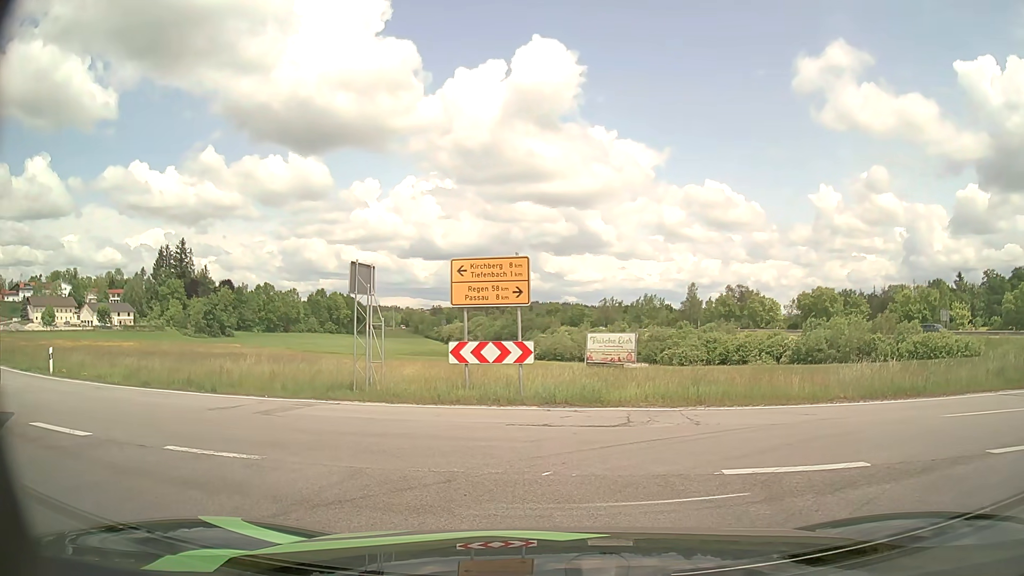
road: tertiary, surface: asphalt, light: Day
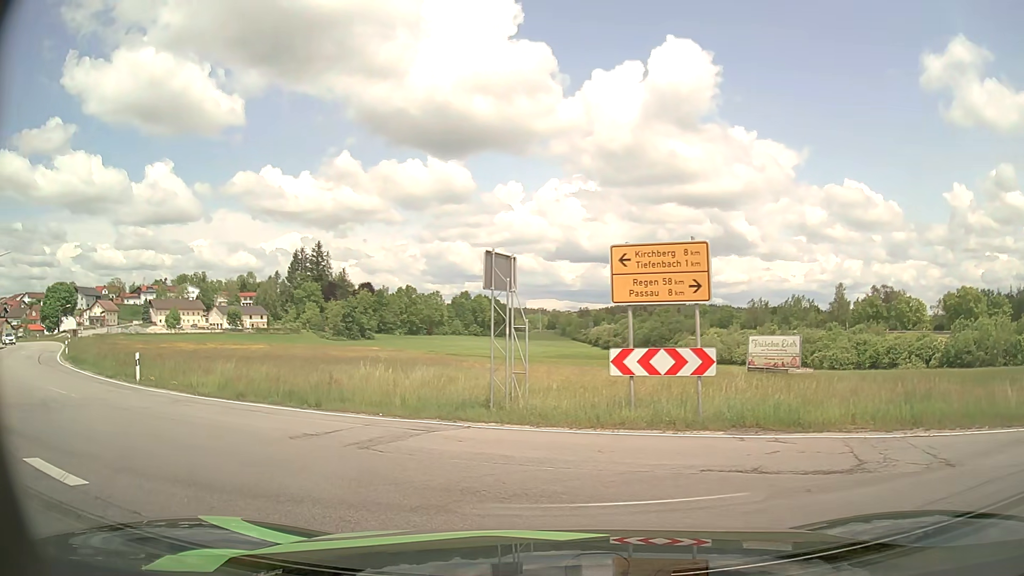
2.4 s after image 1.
(-0.3, +3.4) m; -13°
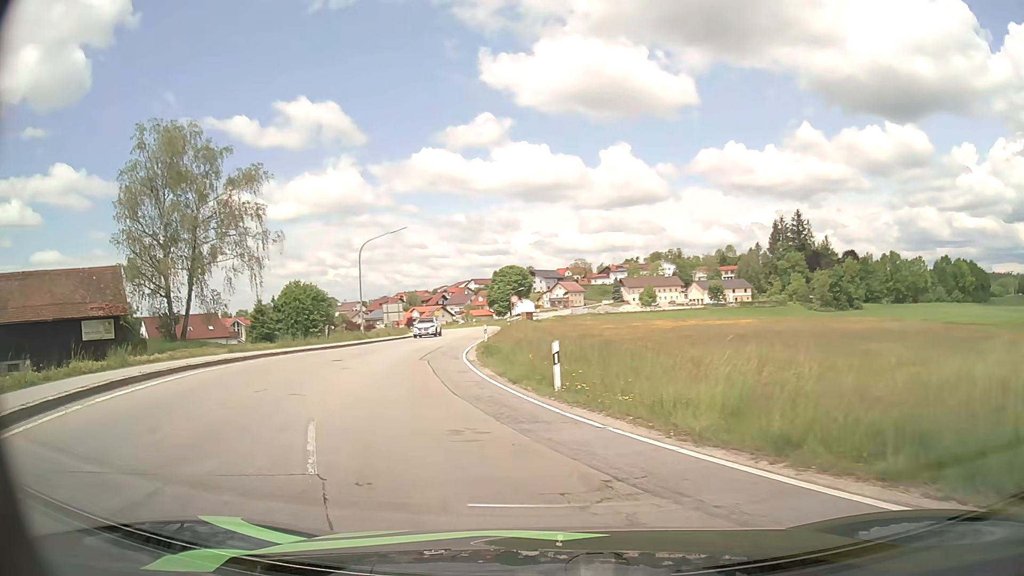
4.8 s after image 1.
(-4.3, +10.3) m; -41°
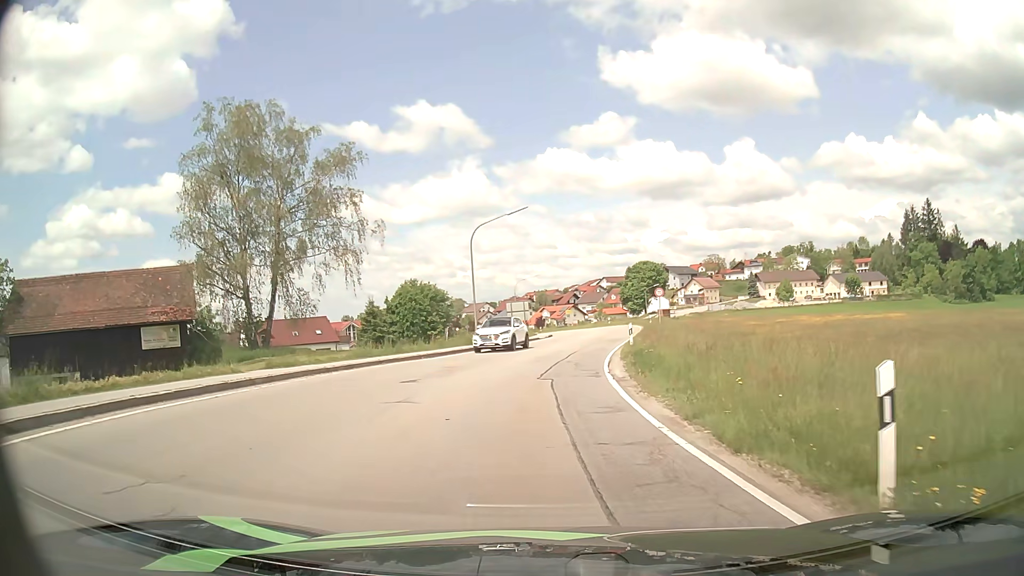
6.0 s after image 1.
(-1.1, +8.8) m; -12°
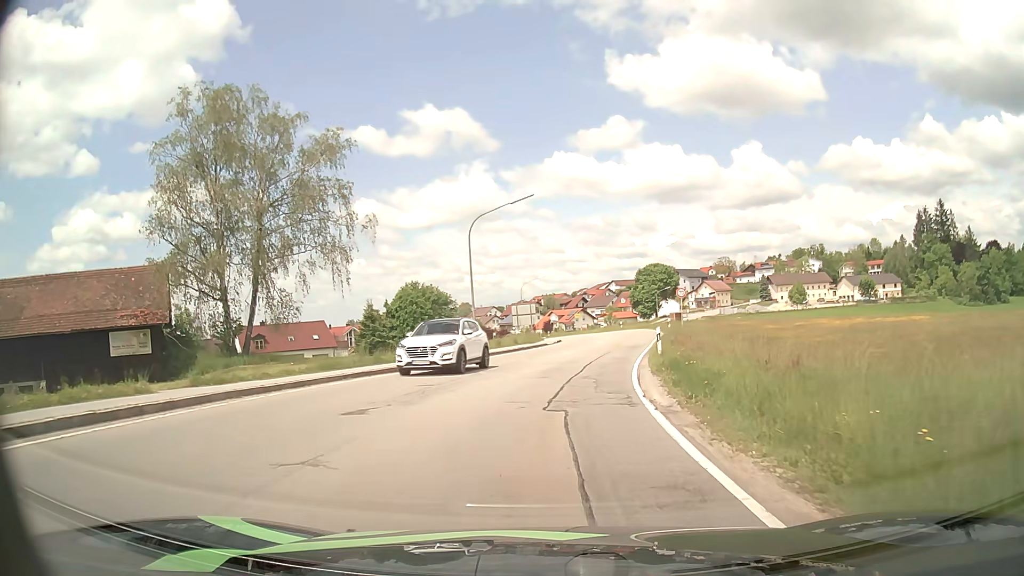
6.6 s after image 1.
(-0.1, +5.1) m; -1°
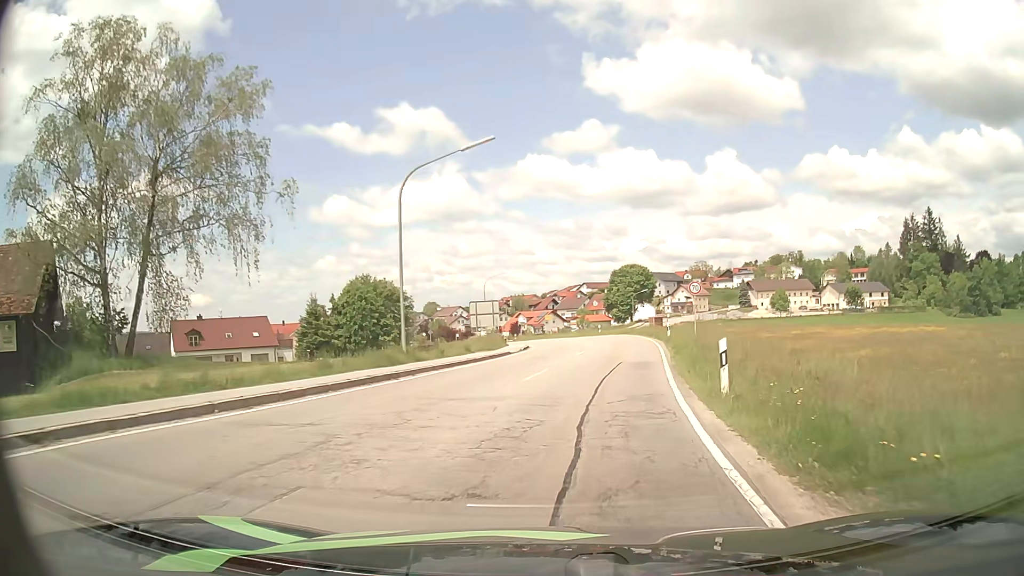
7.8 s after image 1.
(+0.1, +11.5) m; +2°
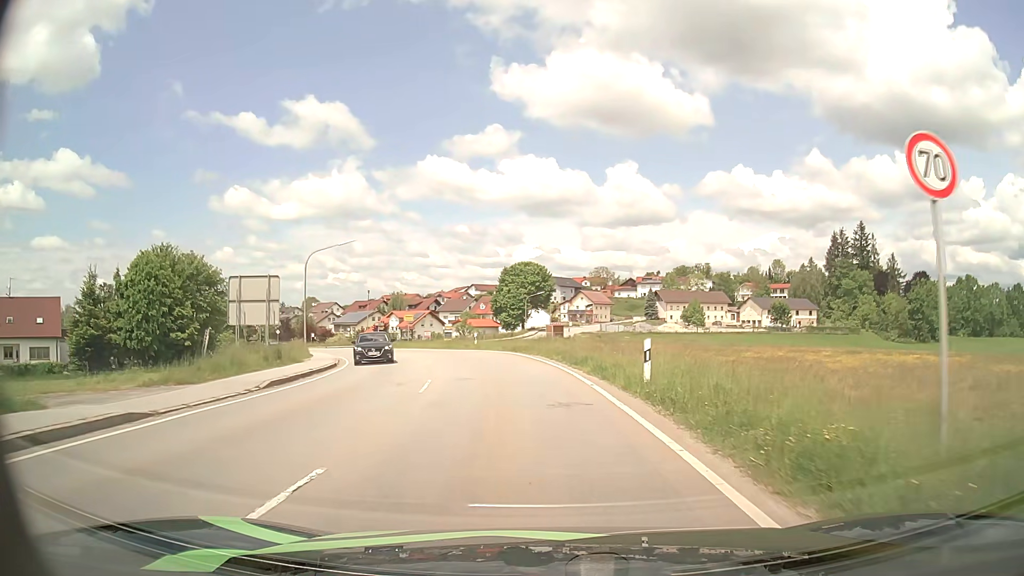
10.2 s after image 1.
(+2.5, +25.8) m; +9°
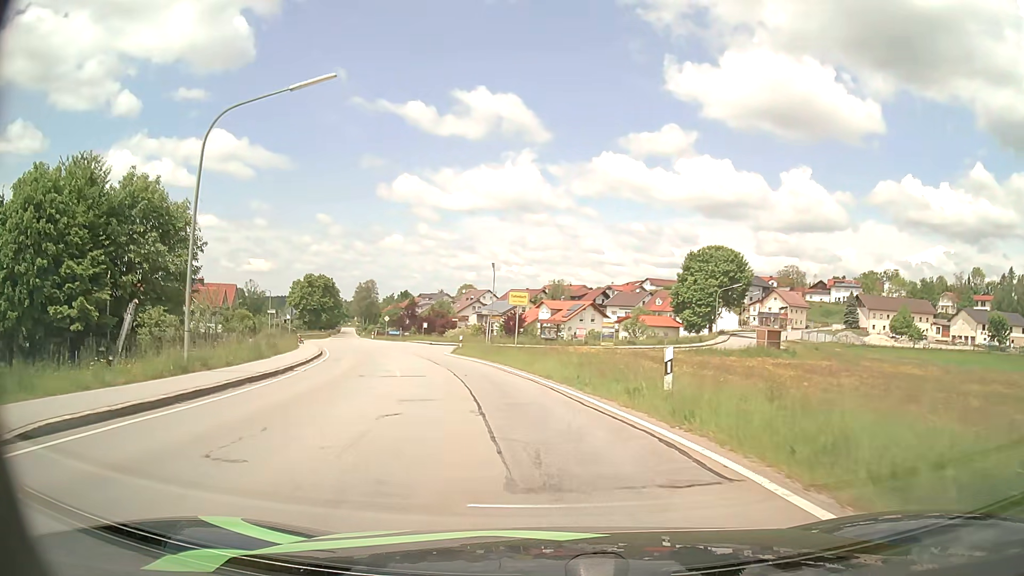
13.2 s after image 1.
(-3.0, +31.8) m; -14°
(-1, +10) (-2, +20) (-5, +30) (-7, +39) (-6, +49) (0, +57) (+8, +62) (+16, +68) (+23, +75) (+28, +84) m
